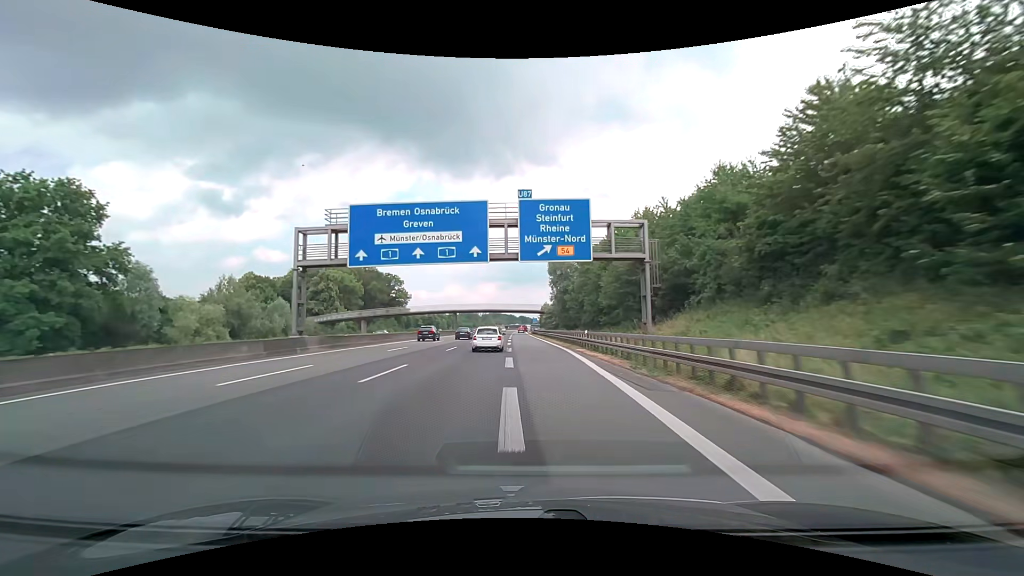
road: motorway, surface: asphalt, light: Day
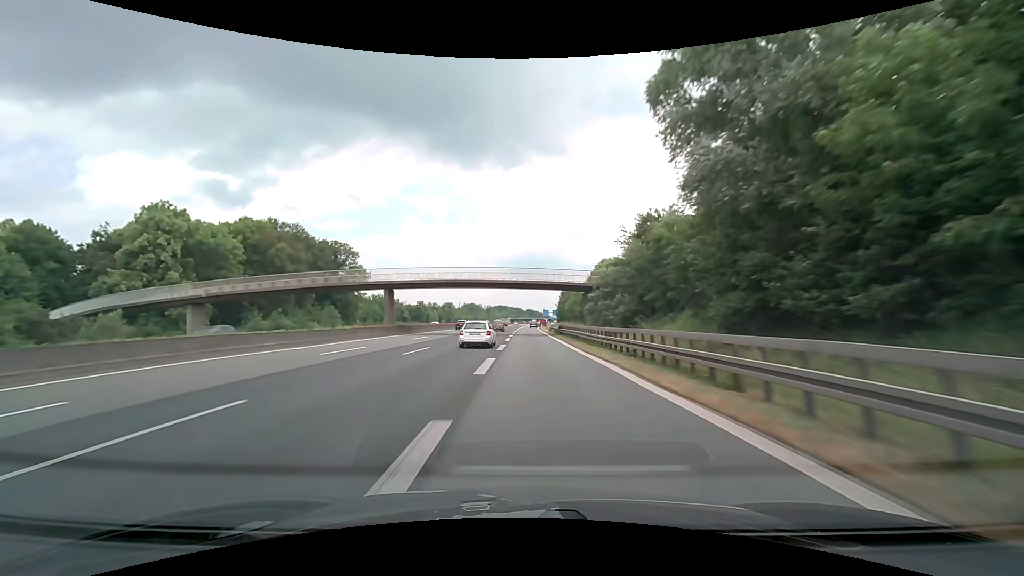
(-0.7, +63.6) m; -1°
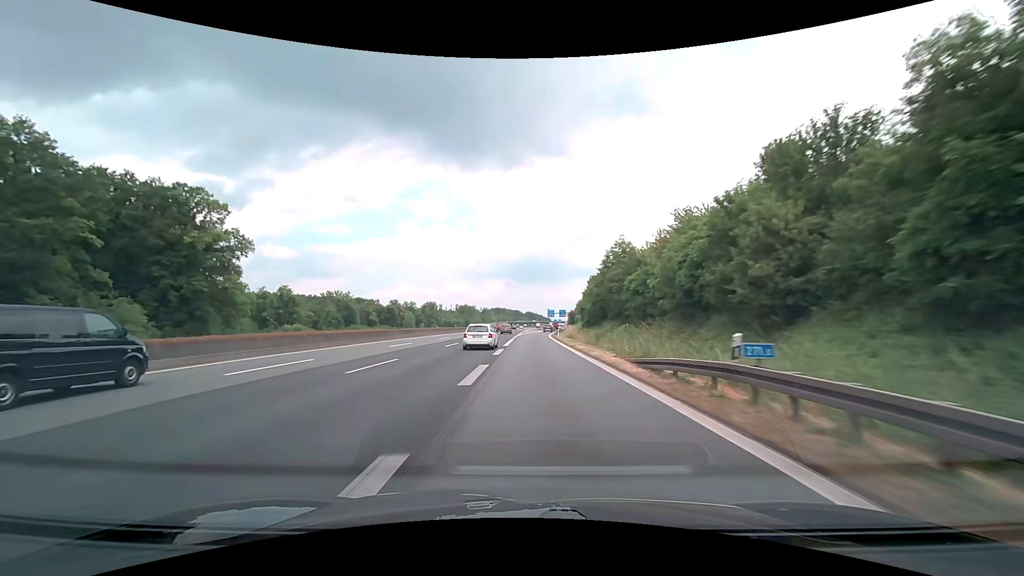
(+0.2, +60.2) m; 0°
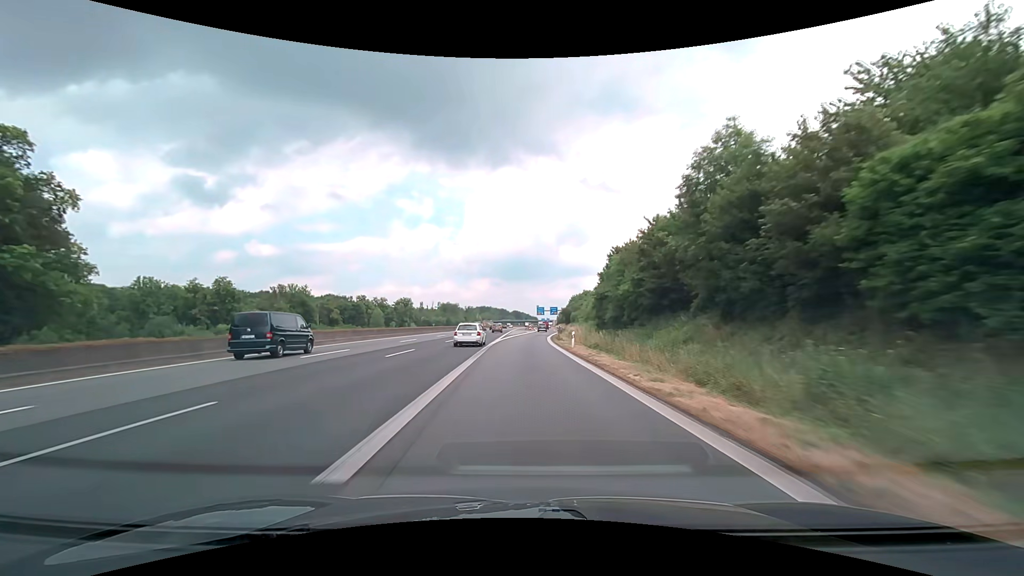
(+0.4, +29.0) m; +1°
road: motorway_link
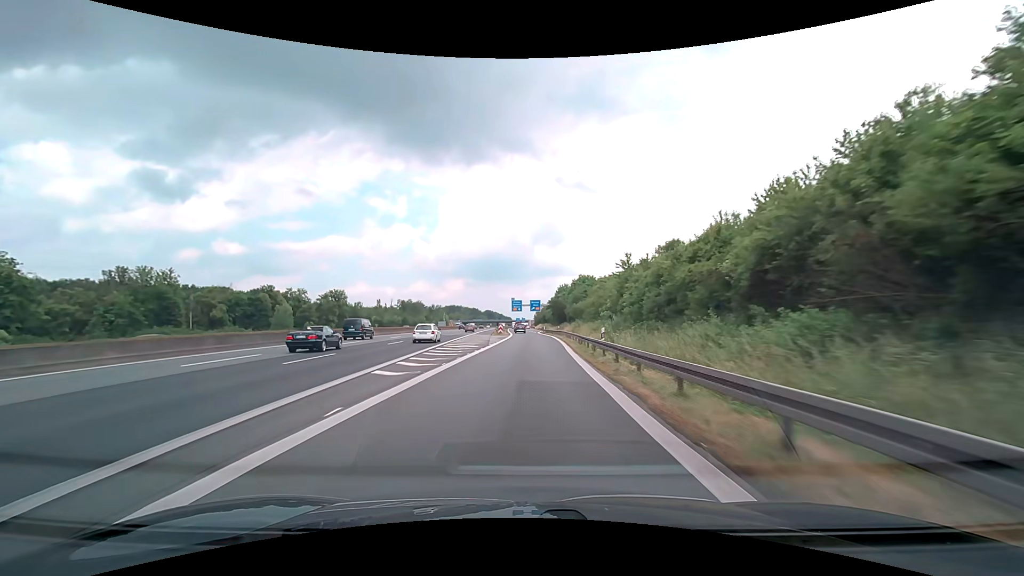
(+1.3, +57.0) m; +3°
(0, +10) (0, +20) (0, +30) (+1, +40) (+1, +50) (+1, +60) (+1, +70) (+1, +80) (0, +90) (0, +100) m
